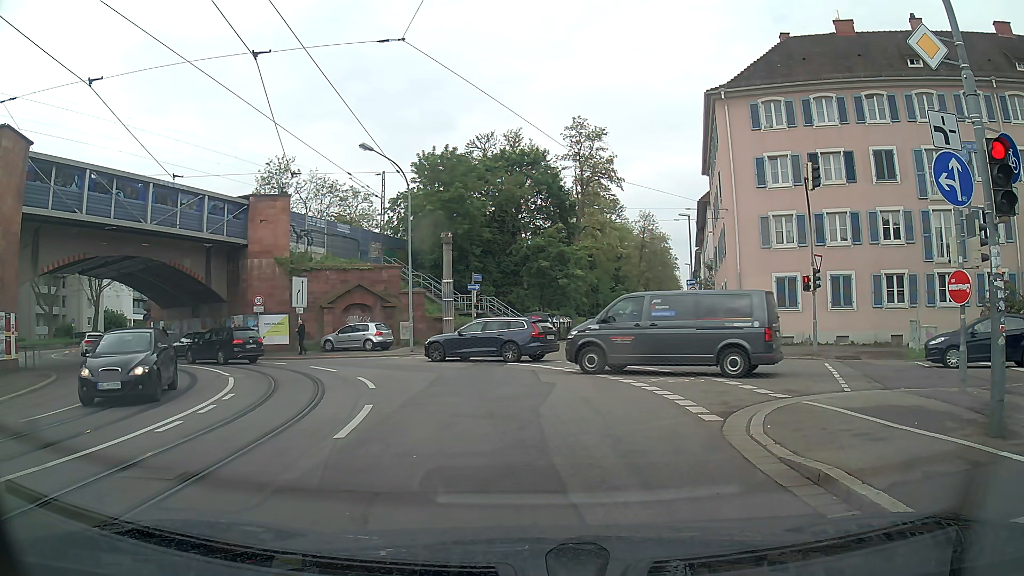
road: primary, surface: asphalt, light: Day
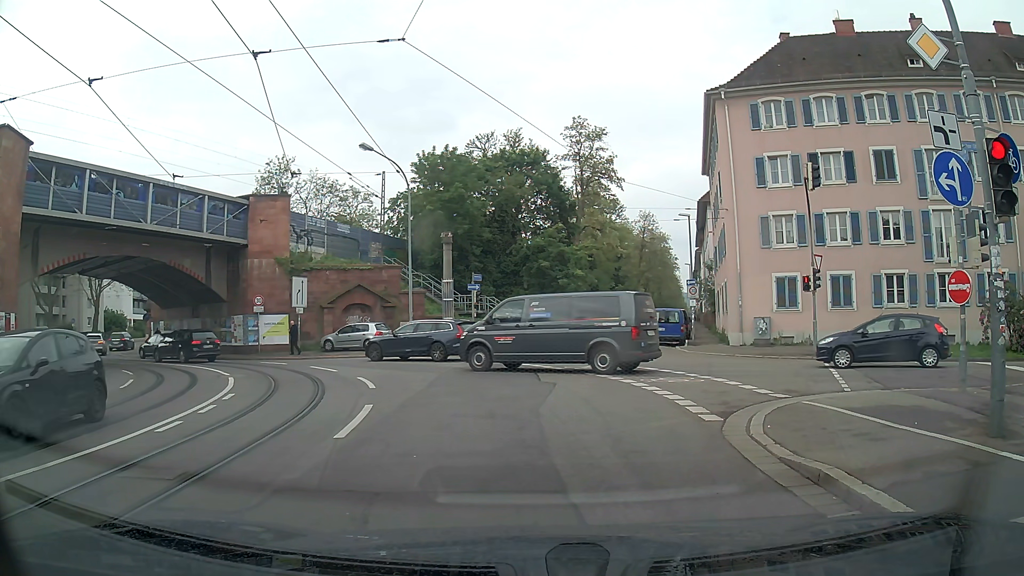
(0.0, 0.0) m; 0°
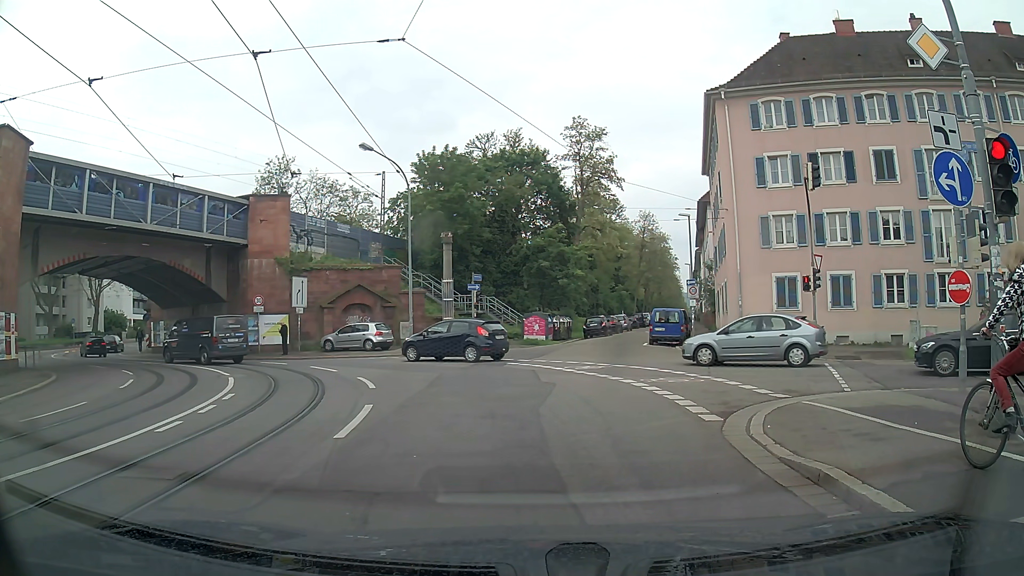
(0.0, 0.0) m; 0°
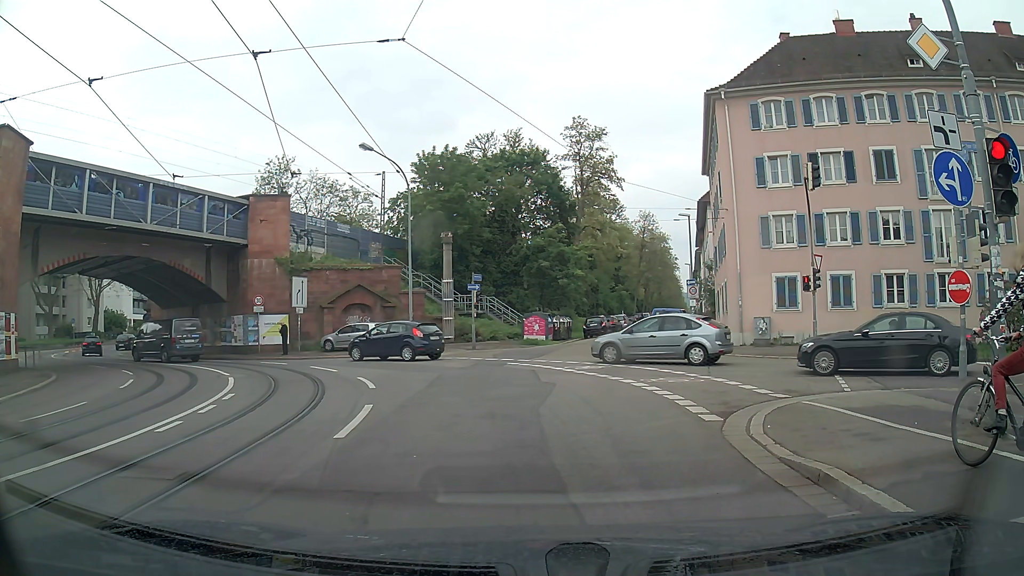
(0.0, 0.0) m; 0°
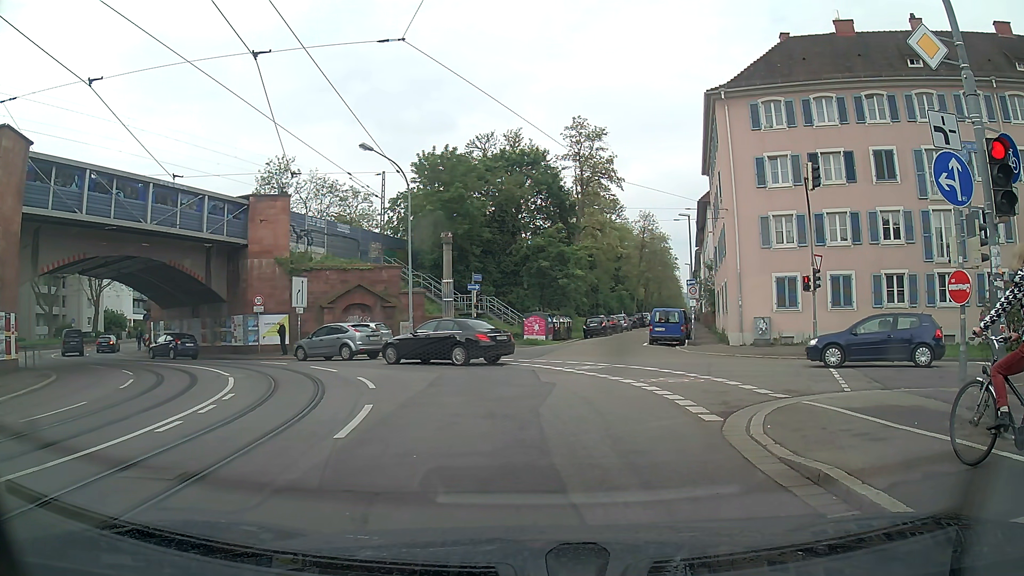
(0.0, 0.0) m; 0°
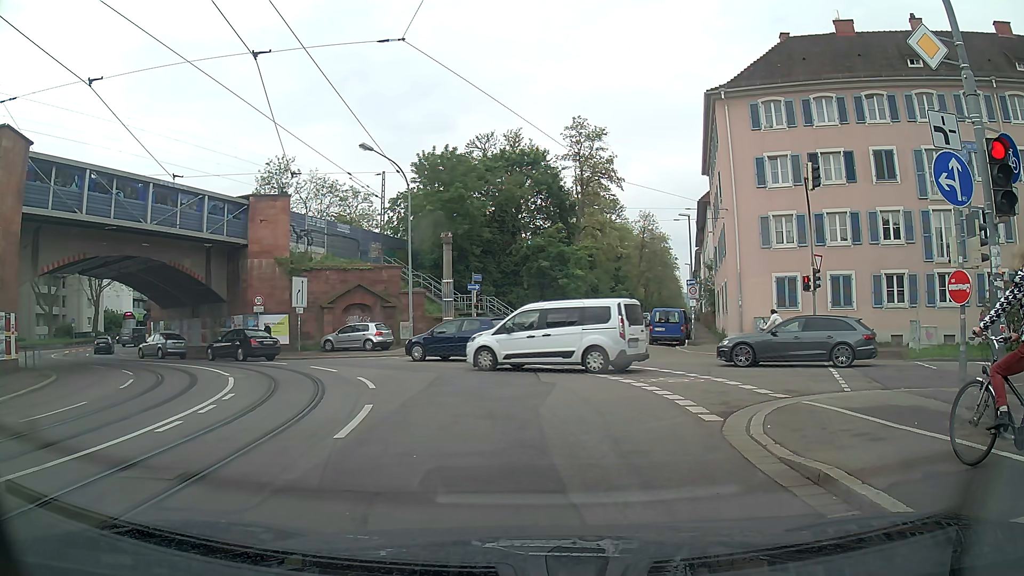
(0.0, 0.0) m; 0°
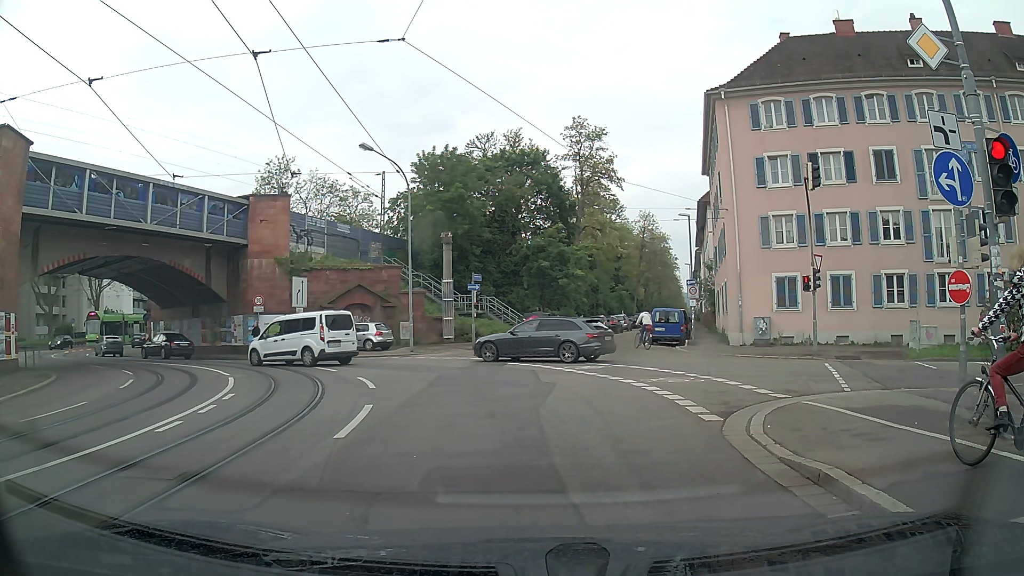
(0.0, 0.0) m; 0°
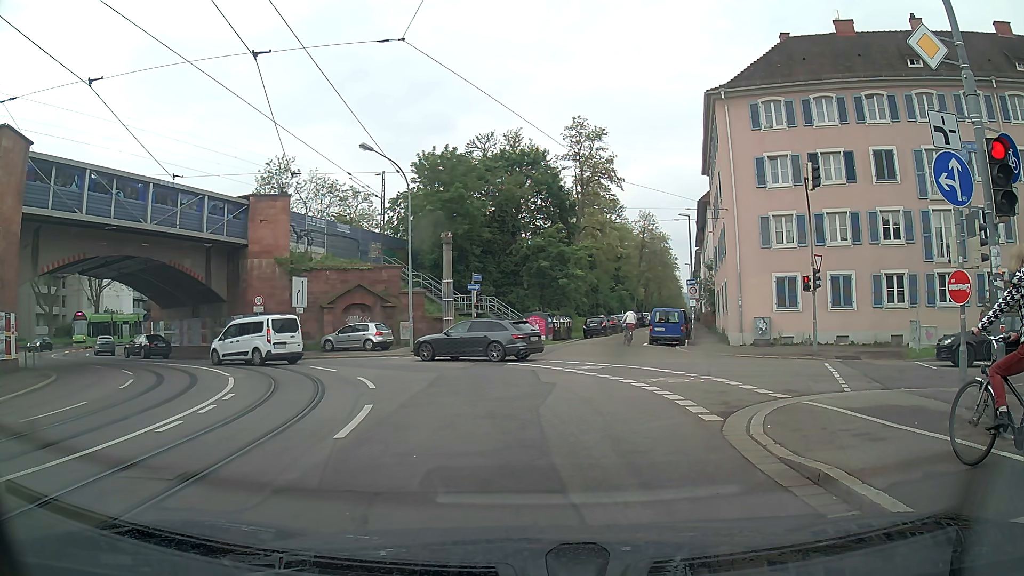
(0.0, 0.0) m; 0°
(0, +10) (-2, +20) (-8, +28) (-16, +34) (-24, +39) (-32, +46) (-36, +55) (-37, +64) (-37, +74) (-35, +84) m
